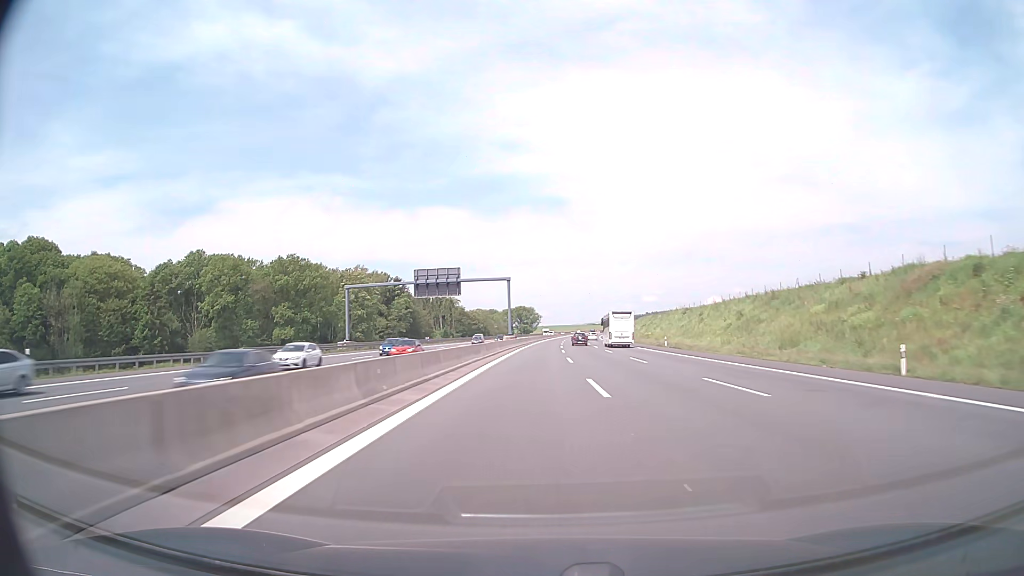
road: motorway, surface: asphalt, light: Day
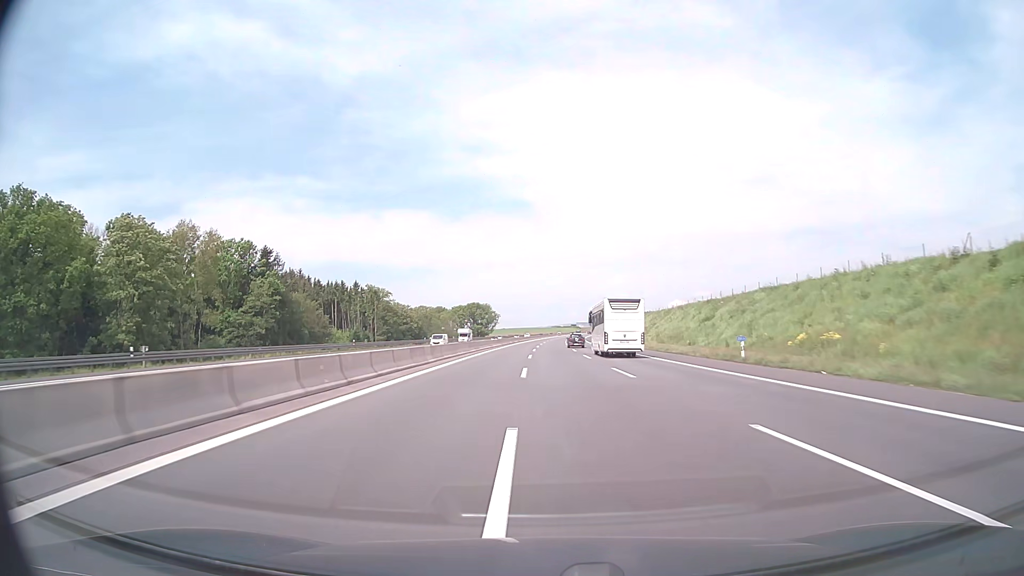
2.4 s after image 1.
(+2.5, +82.3) m; +3°
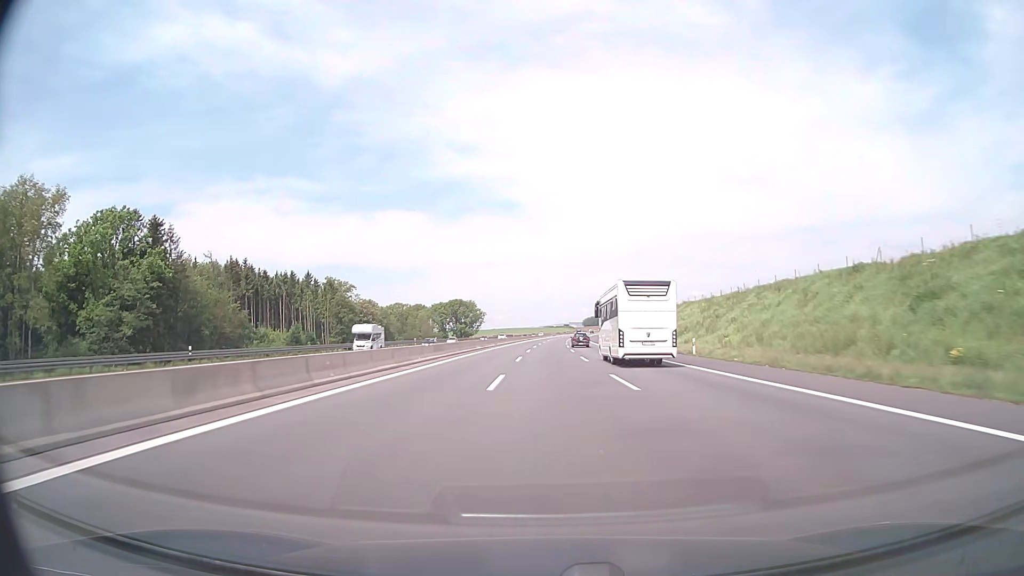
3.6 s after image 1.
(+0.3, +41.2) m; +1°
(0, +10) (0, +20) (0, +30) (0, +40) (0, +50) (0, +60) (0, +70) (+1, +80) (+1, +90) (+1, +100) m
